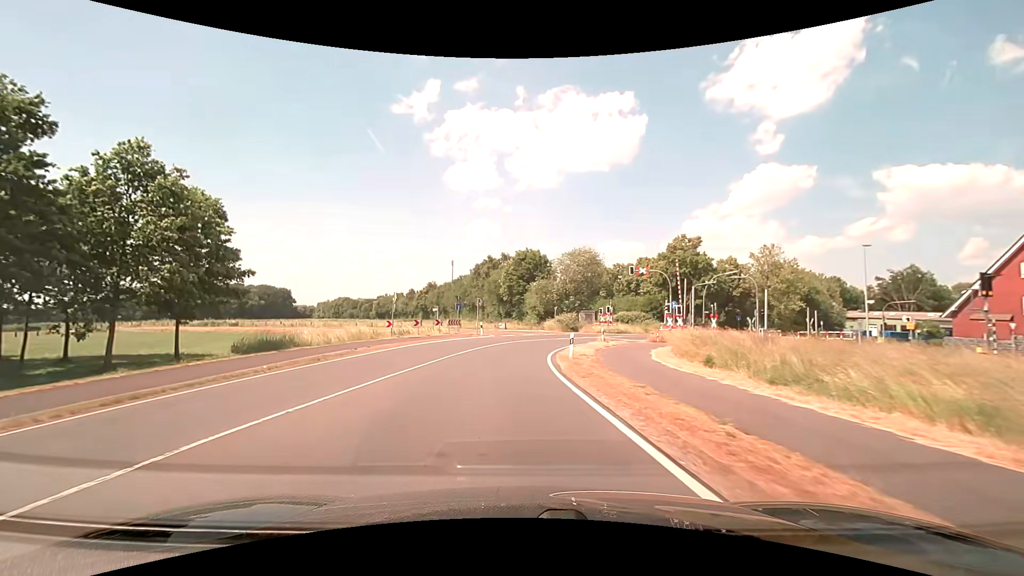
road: secondary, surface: asphalt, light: Day
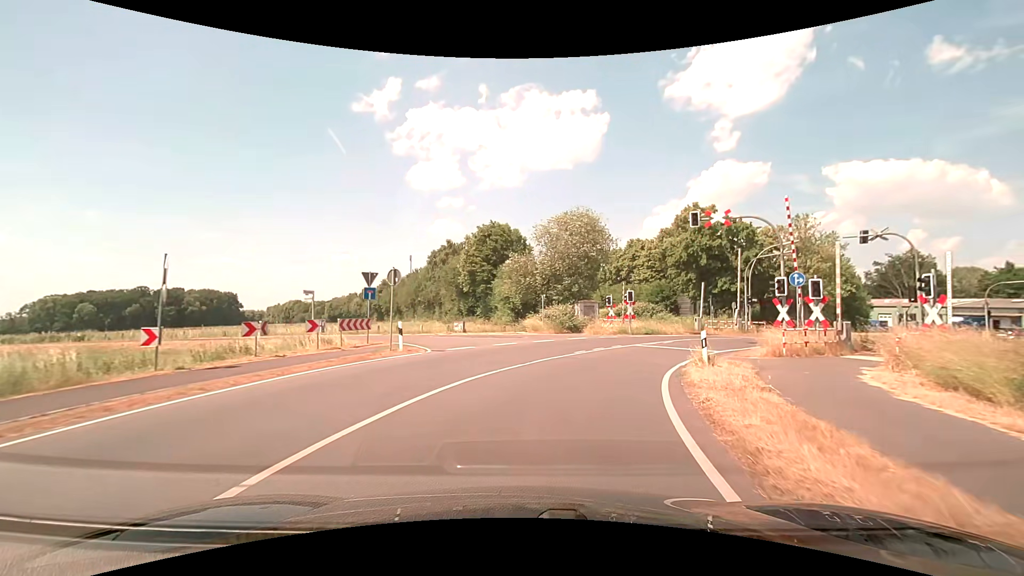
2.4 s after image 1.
(-0.2, +21.9) m; +3°
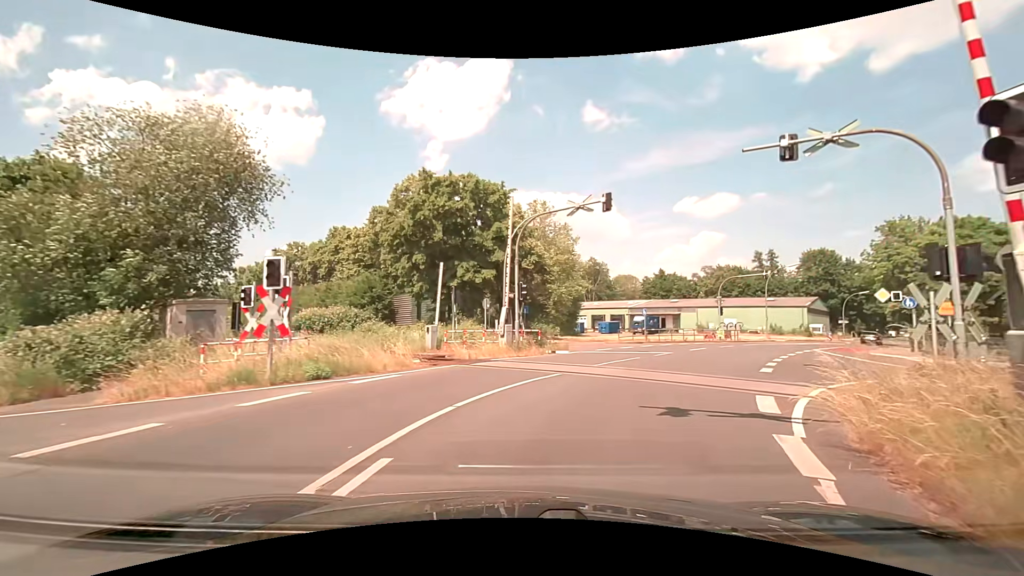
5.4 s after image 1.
(+5.3, +21.1) m; +33°
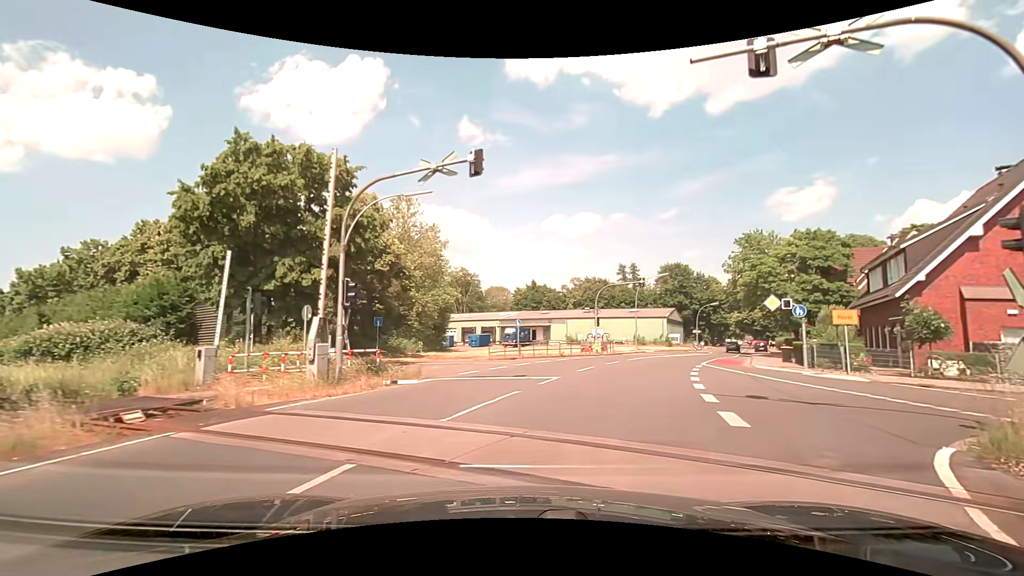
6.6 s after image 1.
(+0.8, +6.6) m; +14°
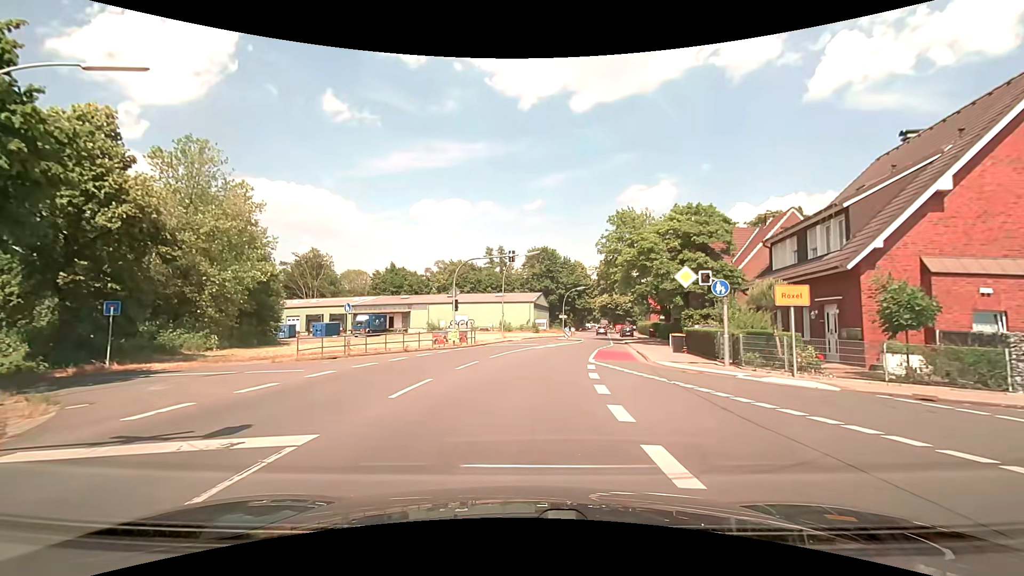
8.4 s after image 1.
(+1.5, +9.3) m; +15°
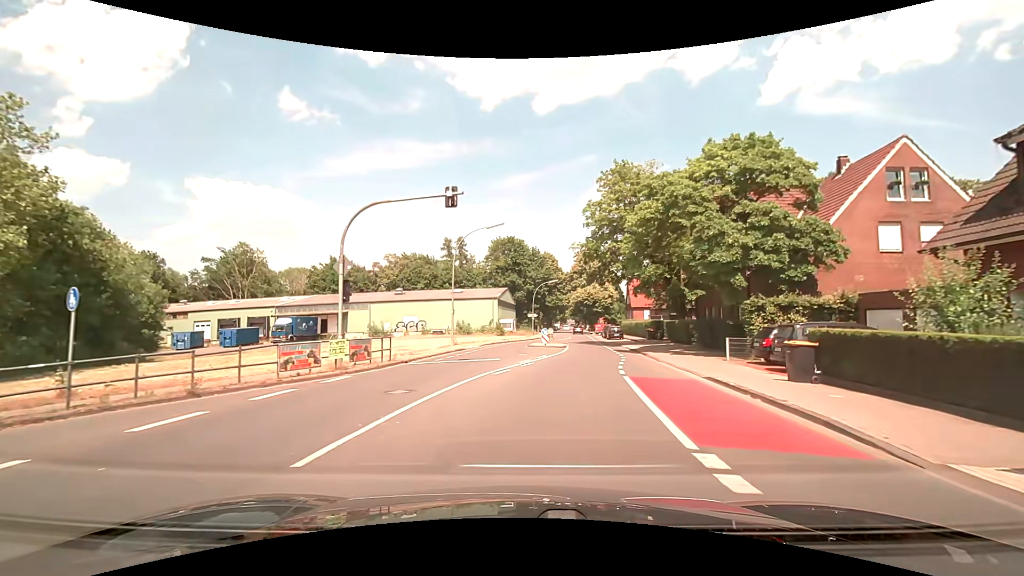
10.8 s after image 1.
(+0.5, +15.9) m; +4°
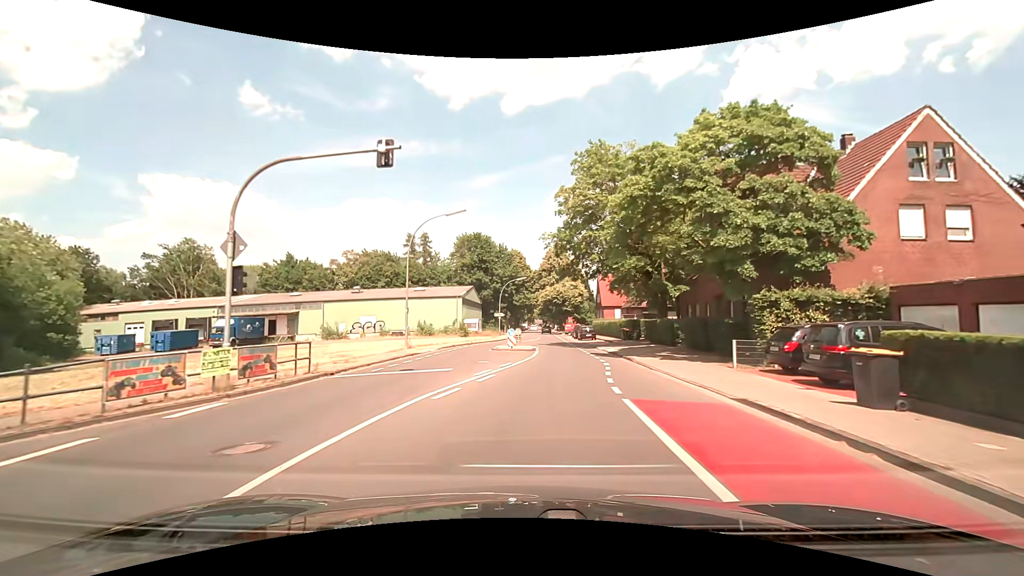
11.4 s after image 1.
(+0.1, +4.5) m; +3°
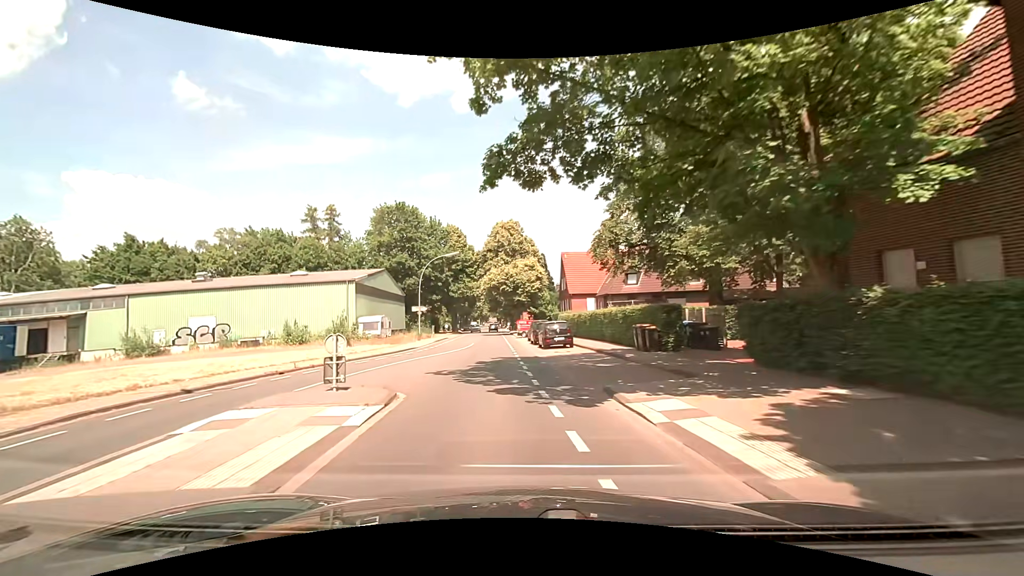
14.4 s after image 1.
(+2.4, +25.3) m; +5°
(0, +10) (-1, +20) (-1, +30) (-2, +40) (-3, +50) (-3, +60) (-4, +70) (-4, +80) (-5, +90) (-5, +100) m
